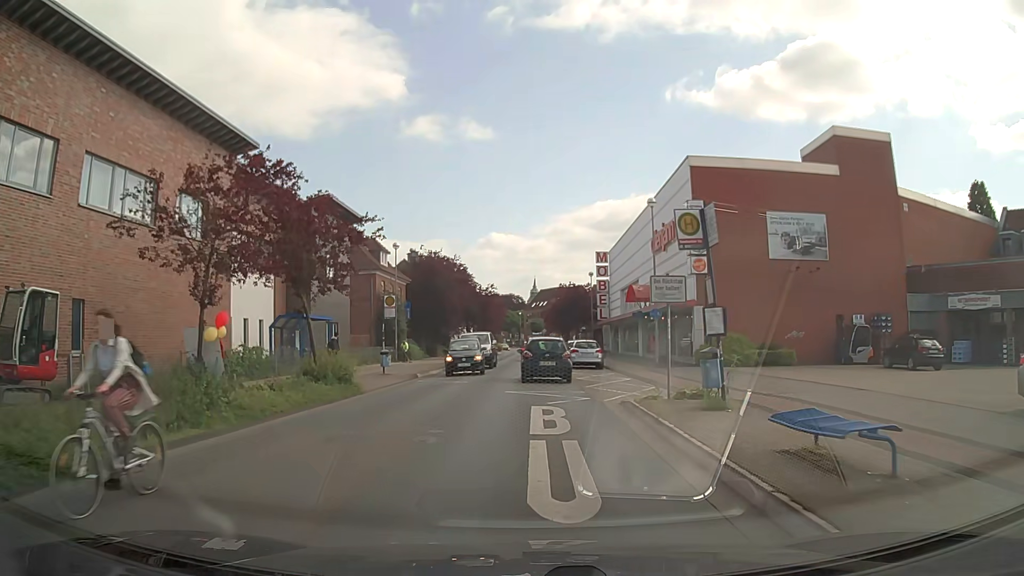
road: tertiary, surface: asphalt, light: Day
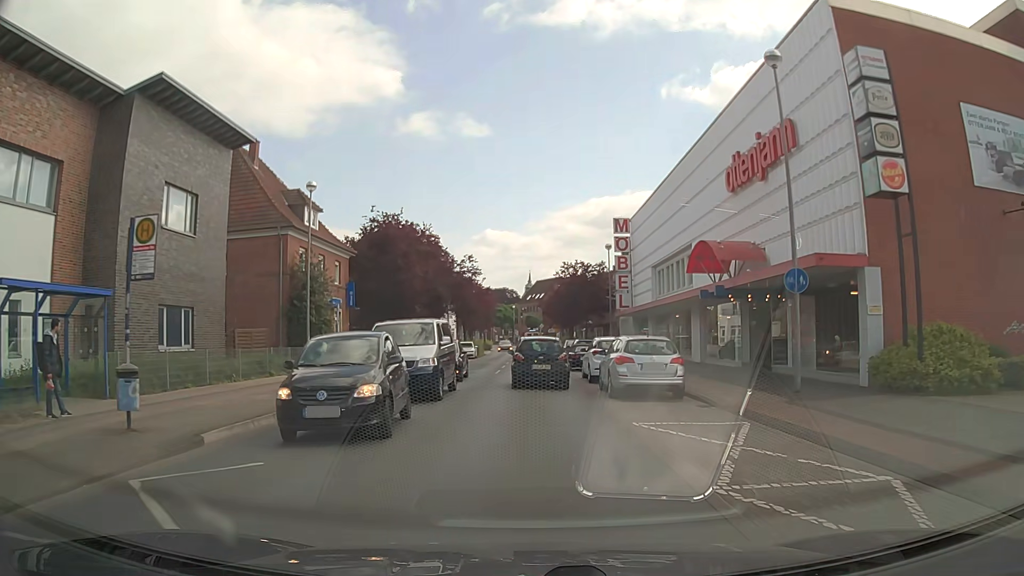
(-0.1, +18.9) m; 0°
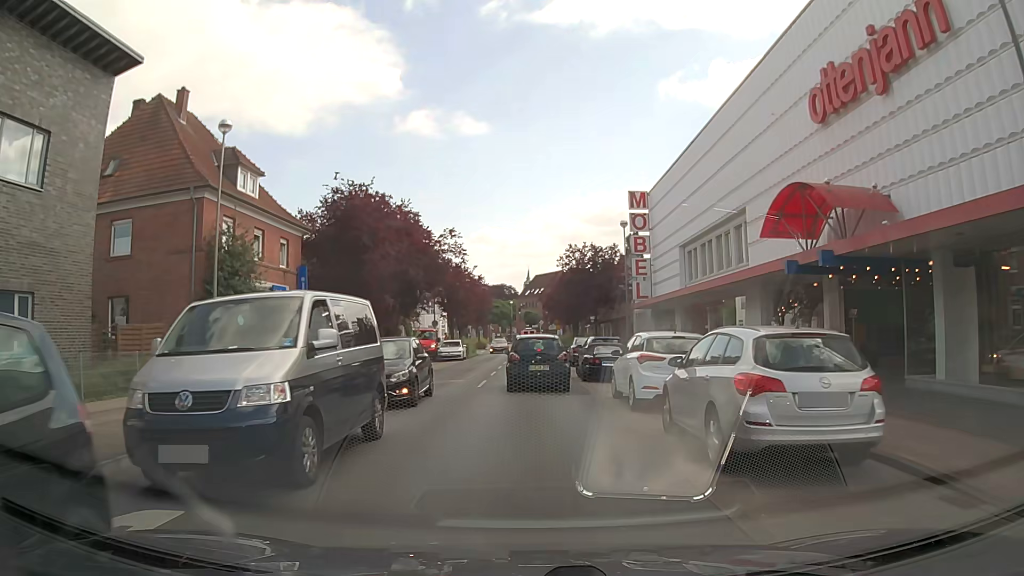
(0.0, +9.2) m; 0°
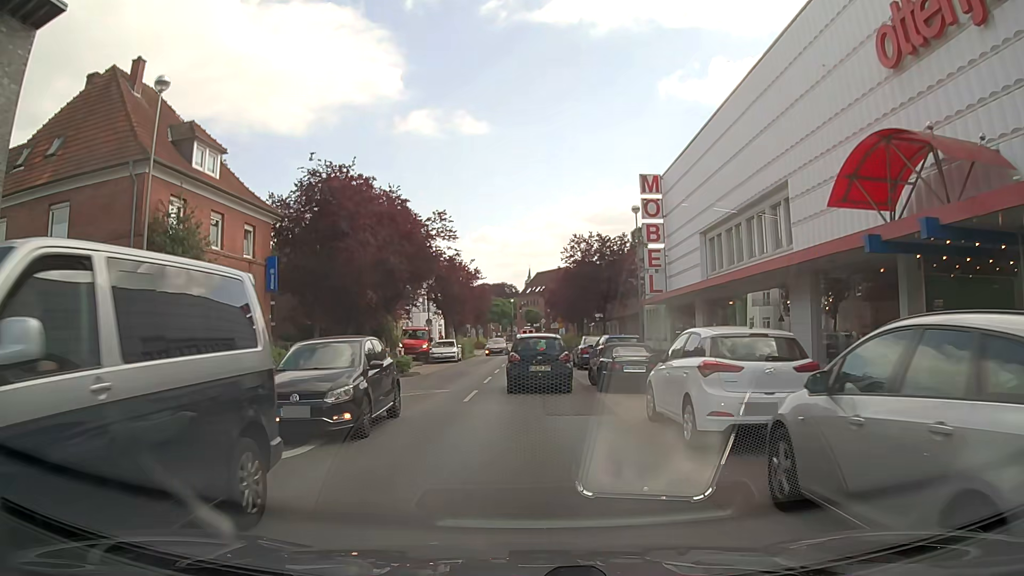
(0.0, +4.5) m; 0°
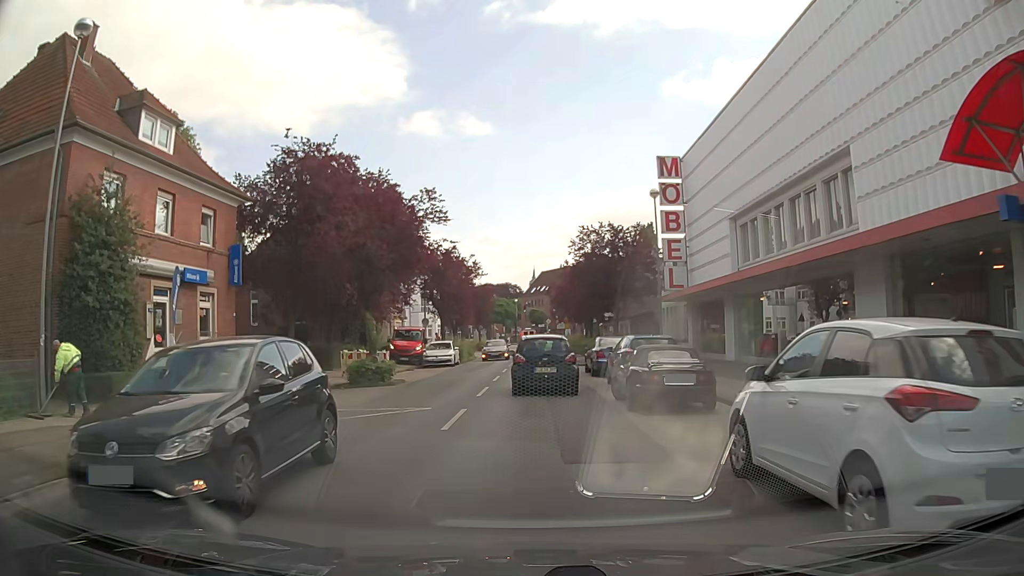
(0.0, +4.4) m; 0°
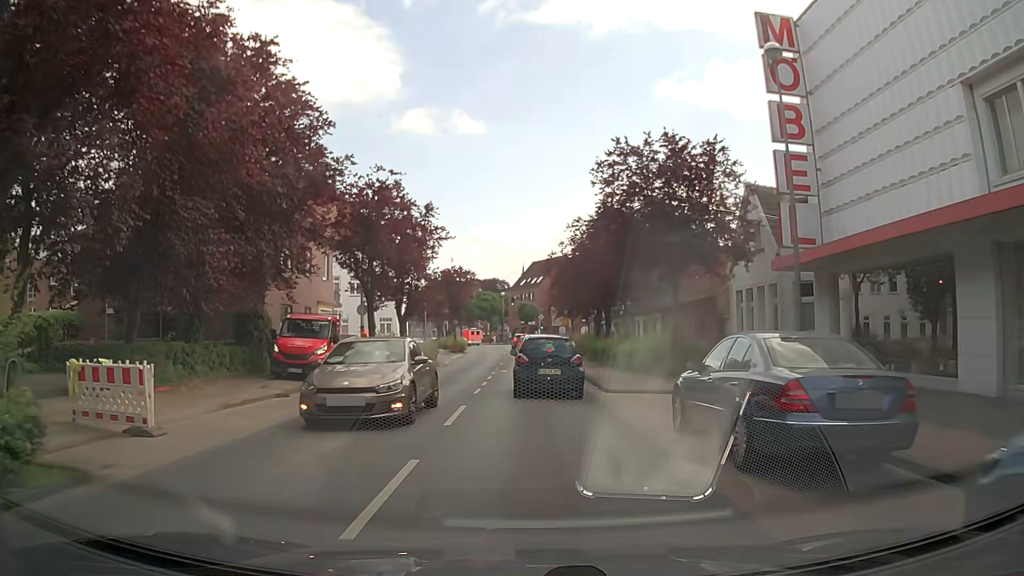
(-0.1, +18.0) m; +1°
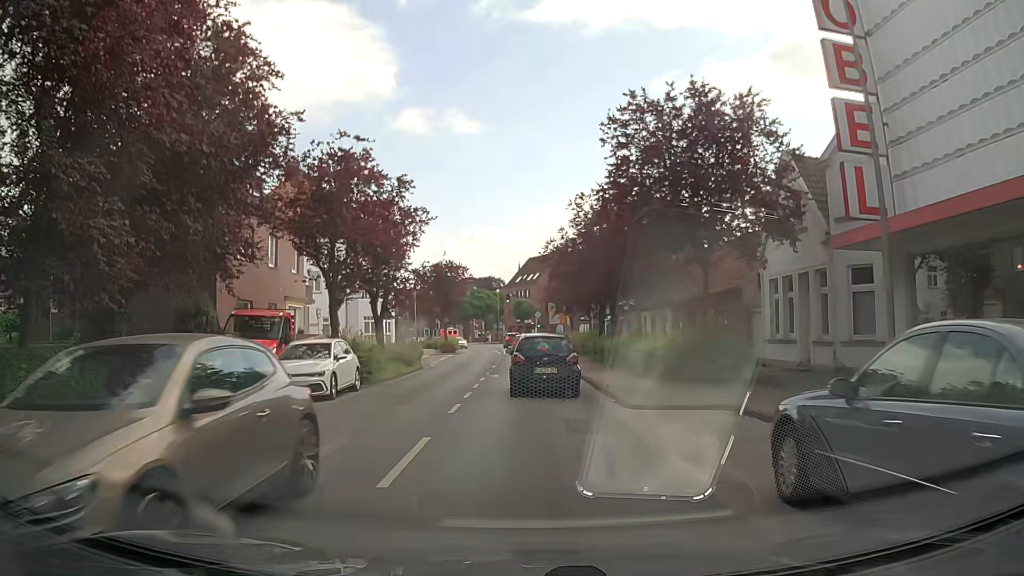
(0.0, +4.5) m; 0°
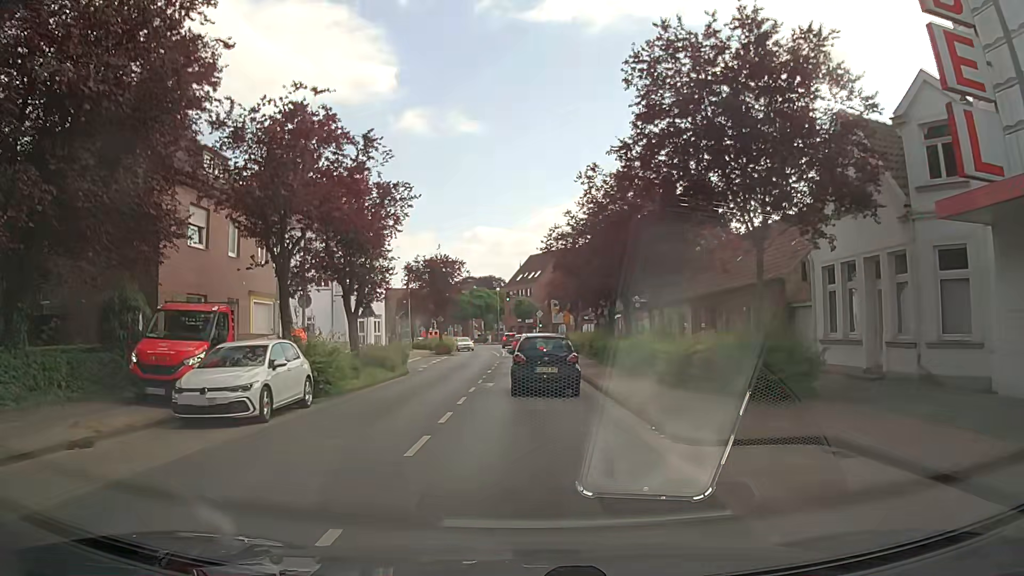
(0.0, +4.5) m; 0°
(0, +10) (0, +20) (0, +30) (0, +40) (-1, +50) (-1, +60) (-2, +70) (-3, +80) (+1, +89) (+9, +93) m
